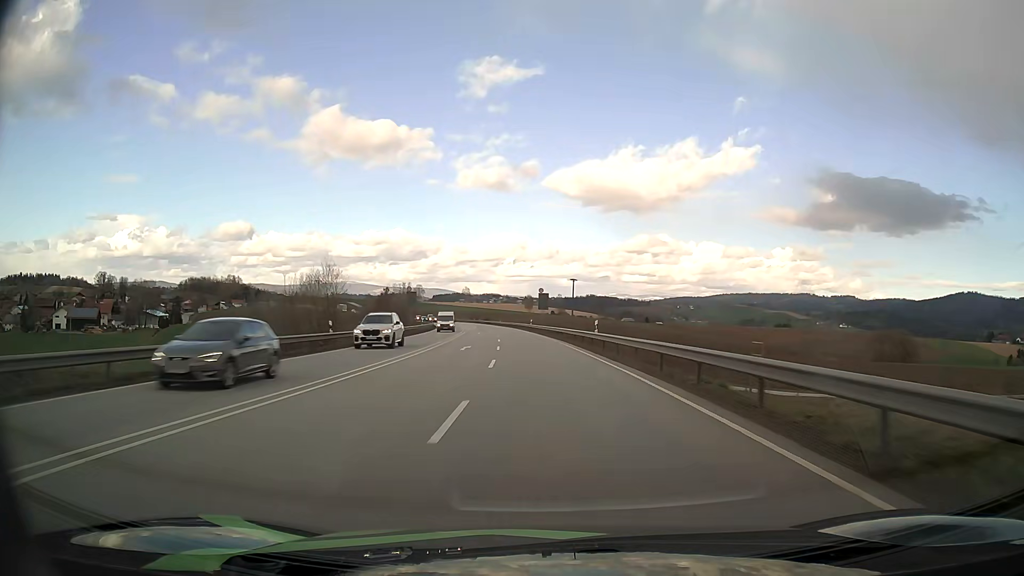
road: primary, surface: asphalt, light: Day
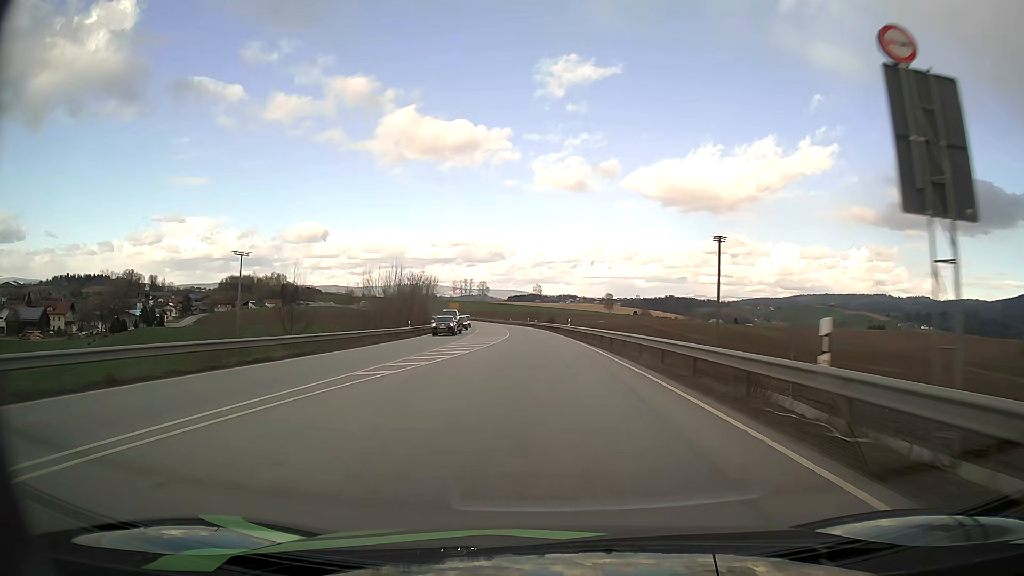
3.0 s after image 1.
(-4.6, +75.2) m; -7°
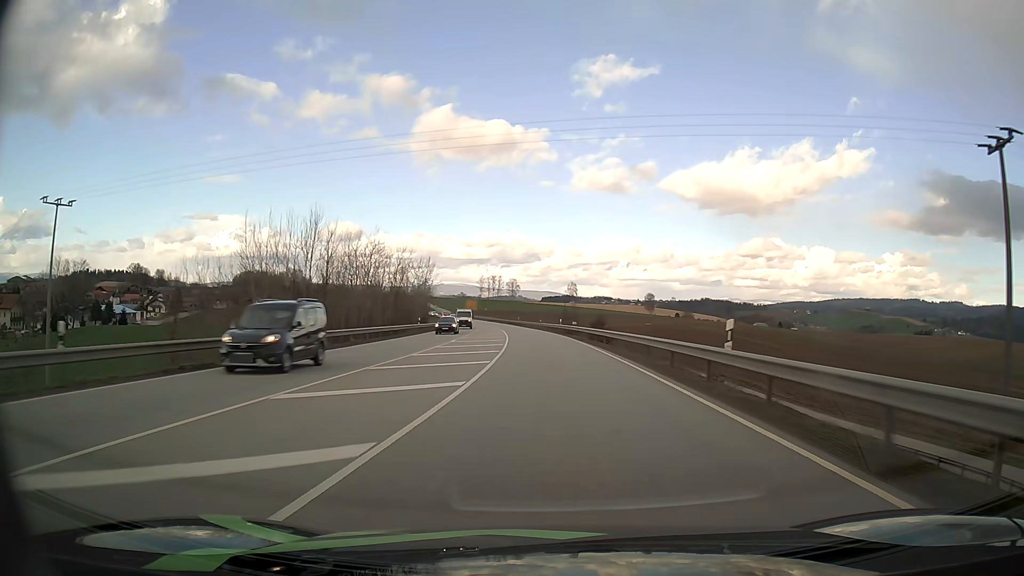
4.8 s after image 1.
(-0.9, +44.7) m; -3°
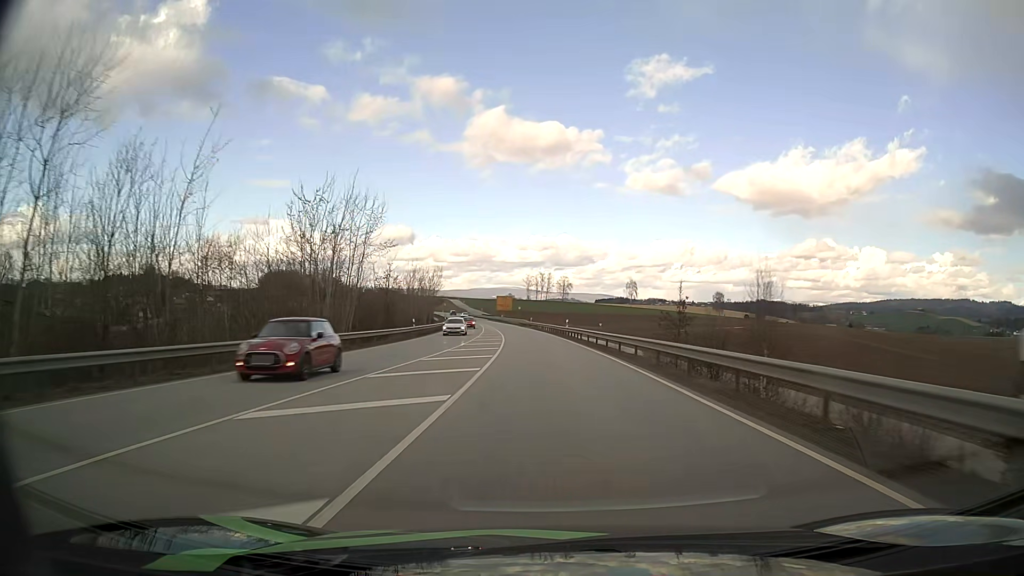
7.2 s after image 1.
(-2.1, +58.3) m; -4°
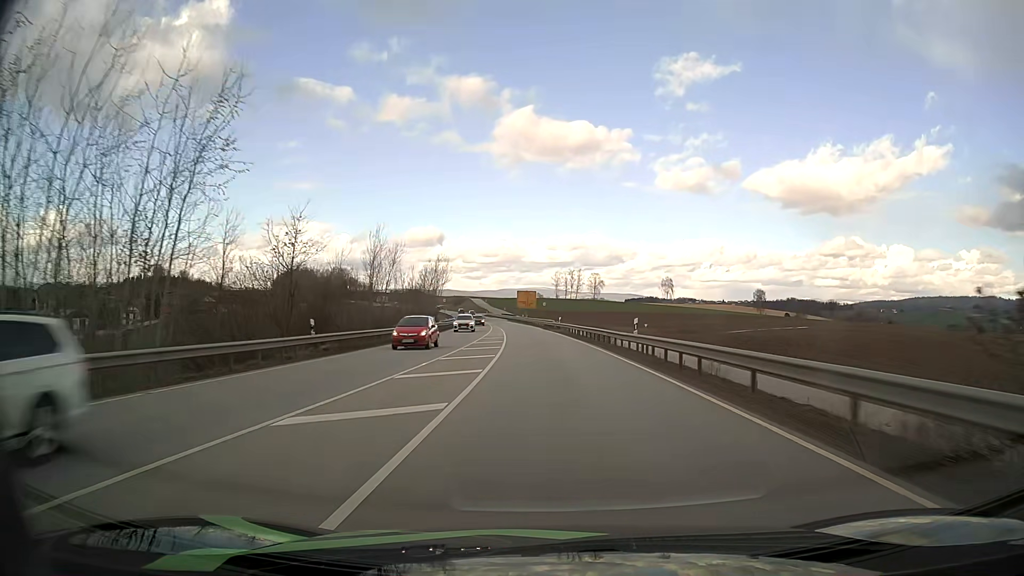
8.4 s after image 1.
(-0.7, +28.7) m; -3°
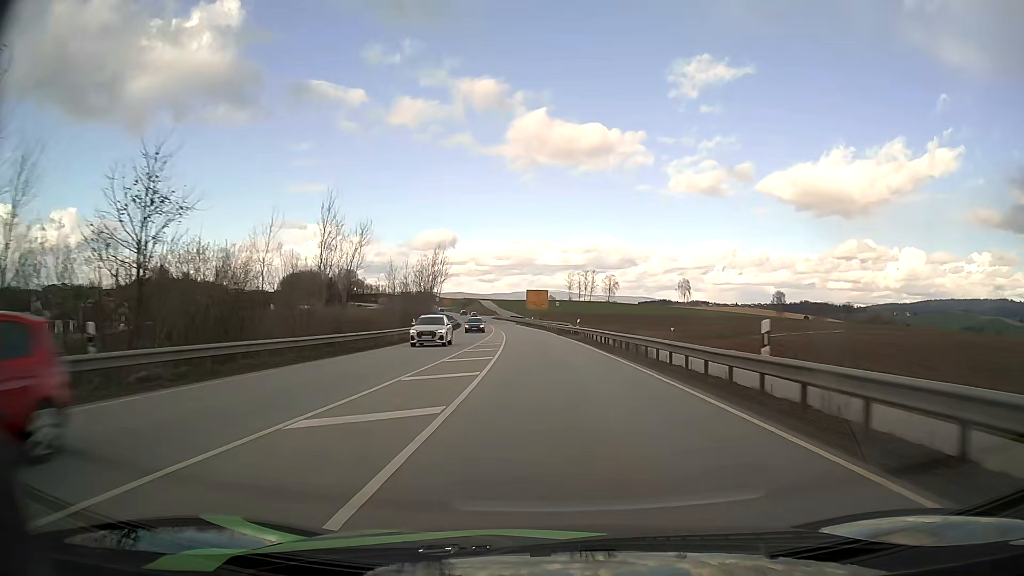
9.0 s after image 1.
(-0.1, +14.3) m; -1°
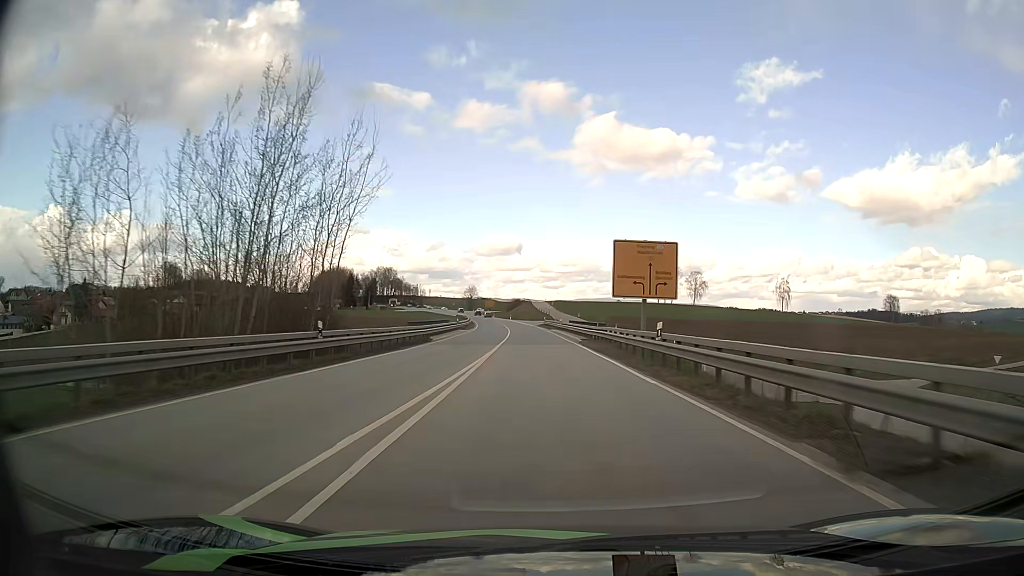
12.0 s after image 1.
(-3.1, +71.2) m; -5°
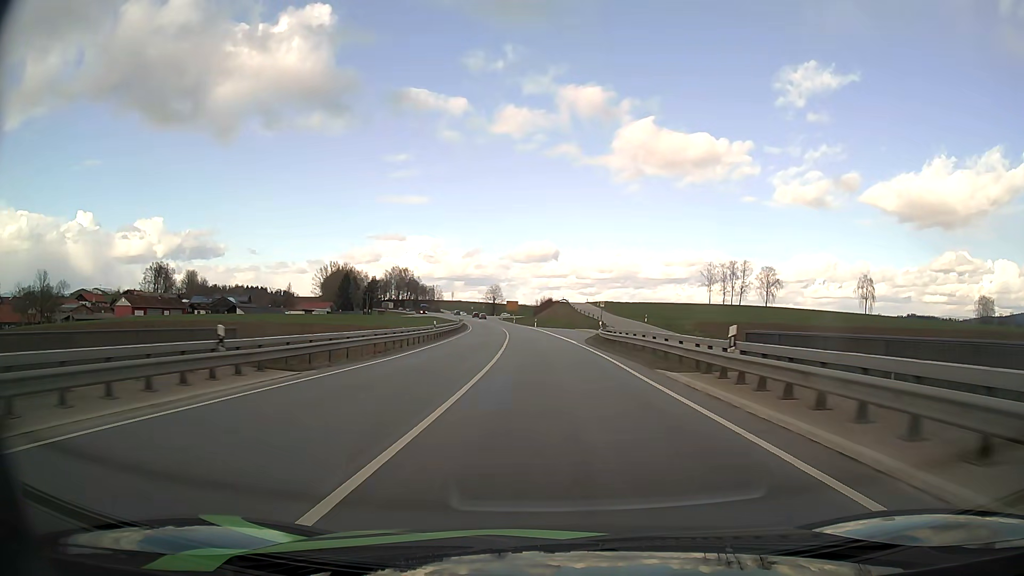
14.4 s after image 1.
(-1.7, +56.7) m; -3°
(0, +10) (0, +20) (0, +30) (-1, +40) (-1, +50) (-2, +60) (-3, +70) (-4, +80) (-5, +90) (-6, +100) m
